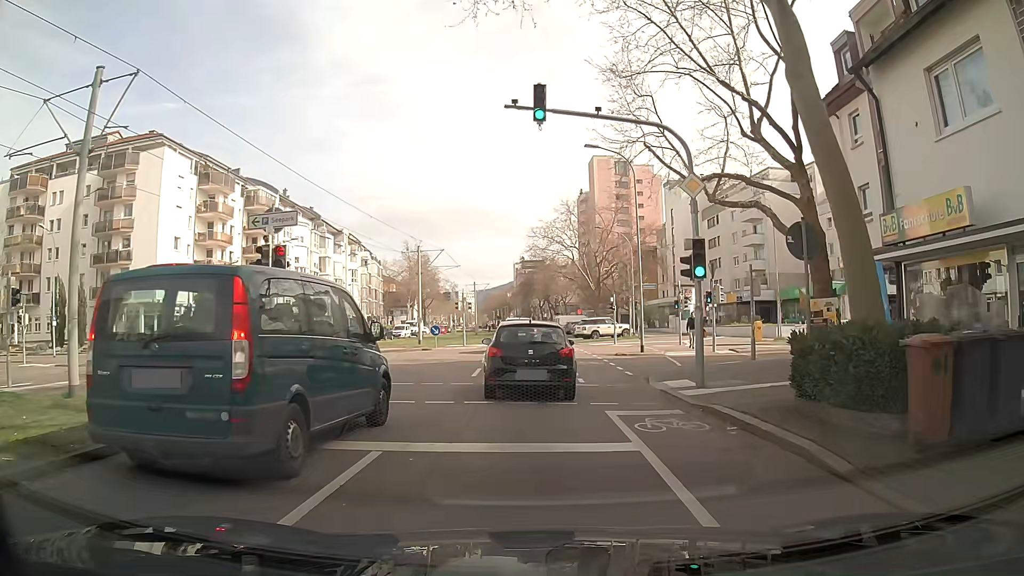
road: tertiary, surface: asphalt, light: Day
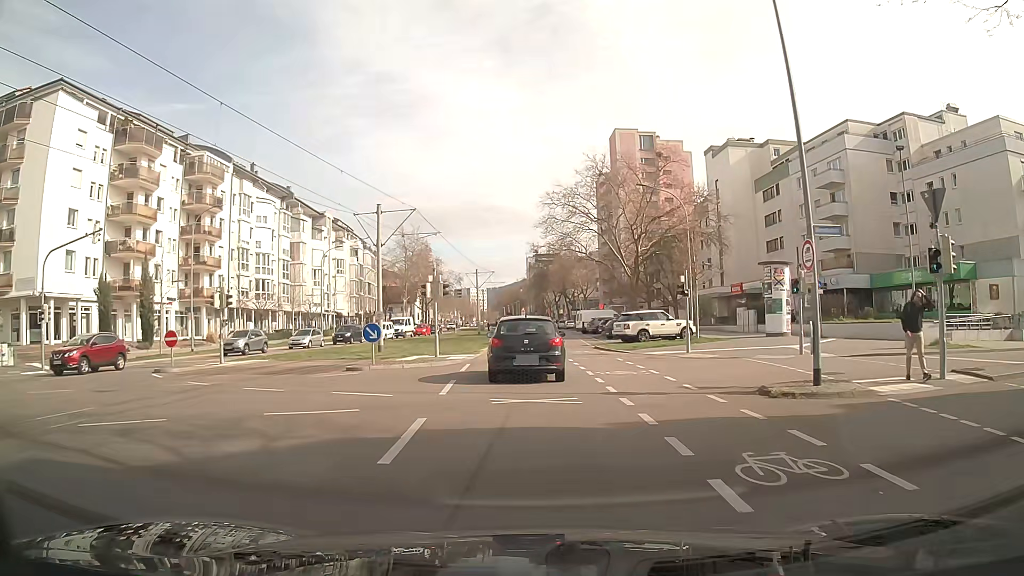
(-0.2, +18.0) m; -2°
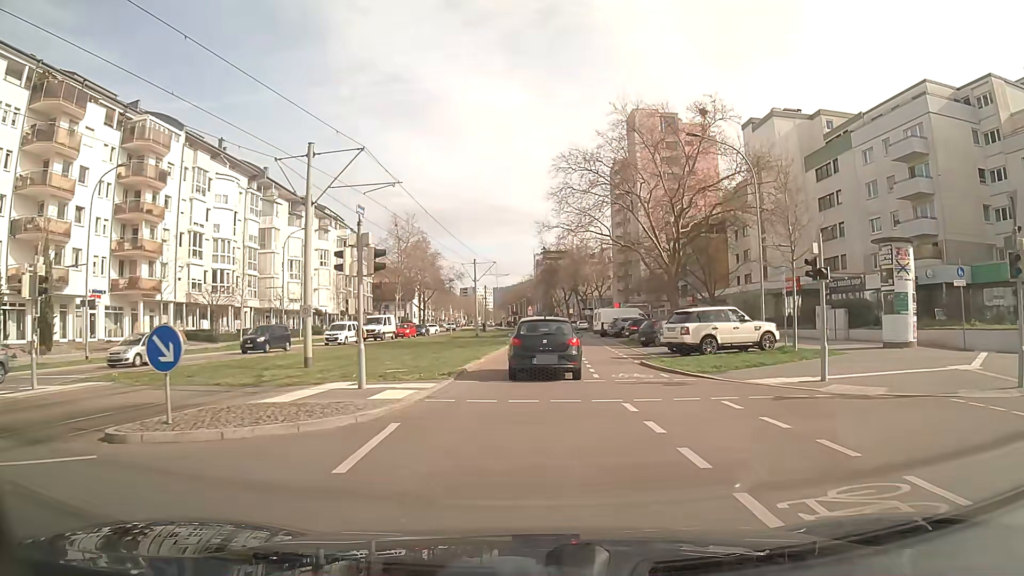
(0.0, +12.5) m; 0°
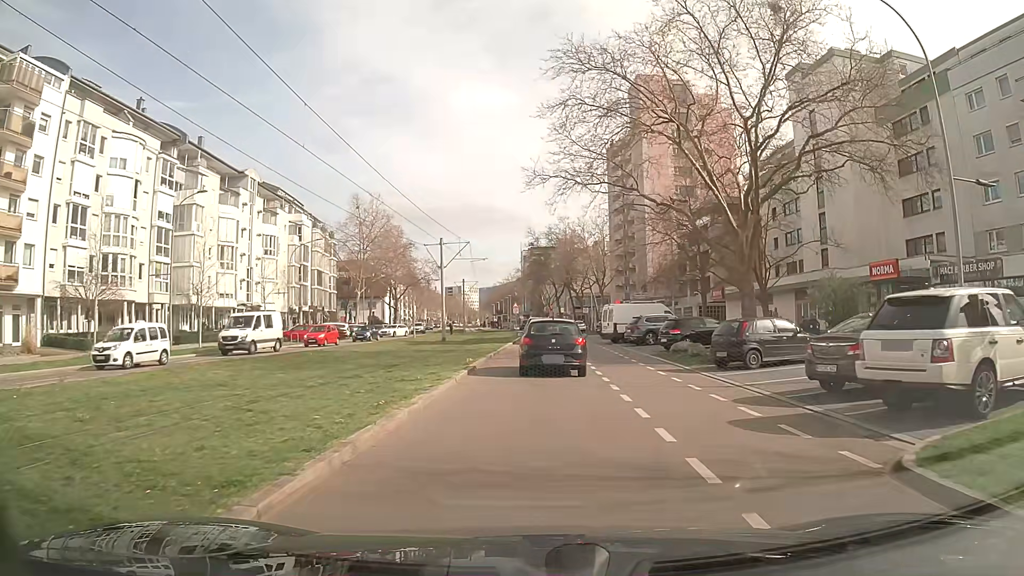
(0.0, +16.6) m; +1°
